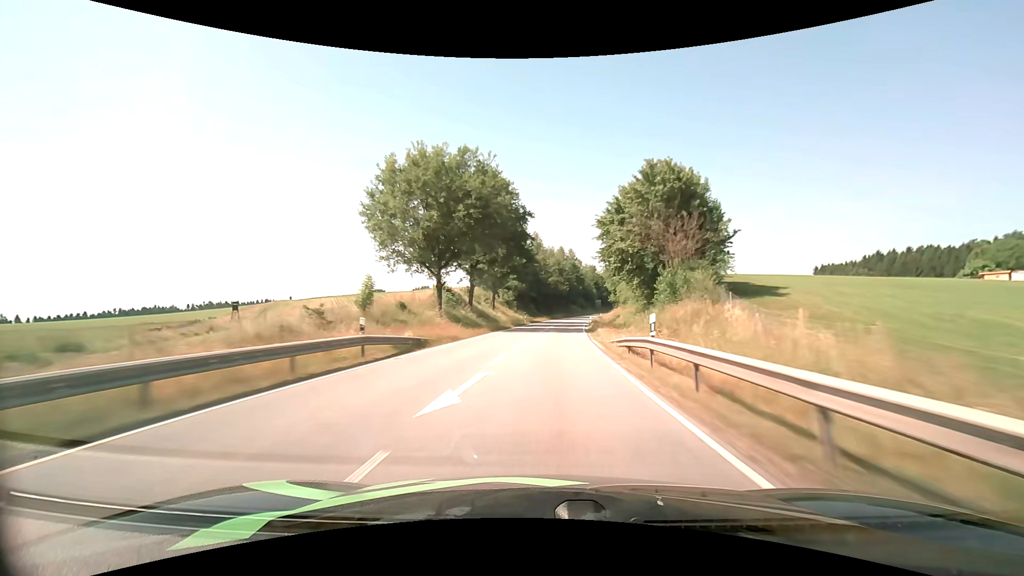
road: primary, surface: asphalt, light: Day
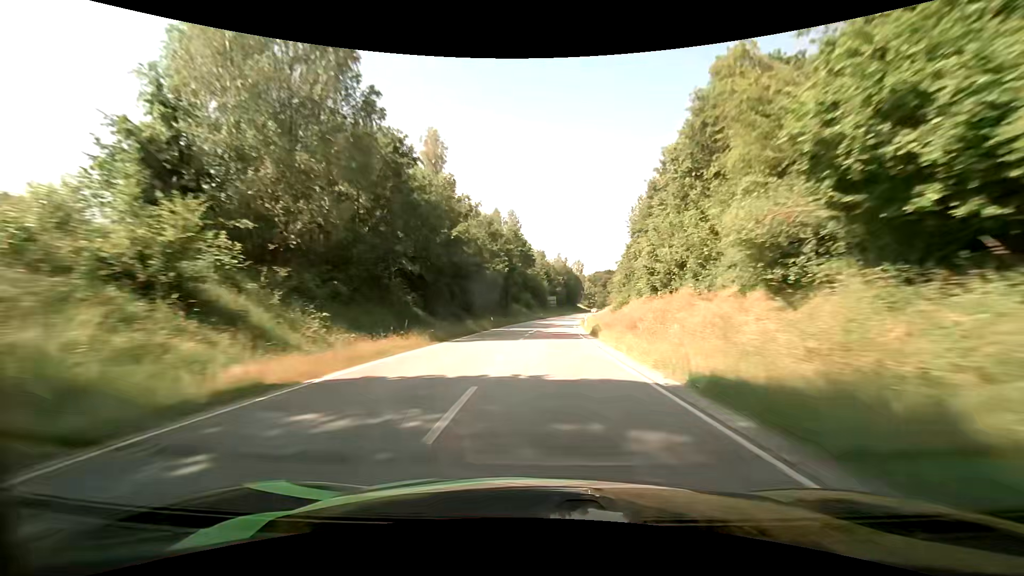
(+4.1, +67.9) m; +7°
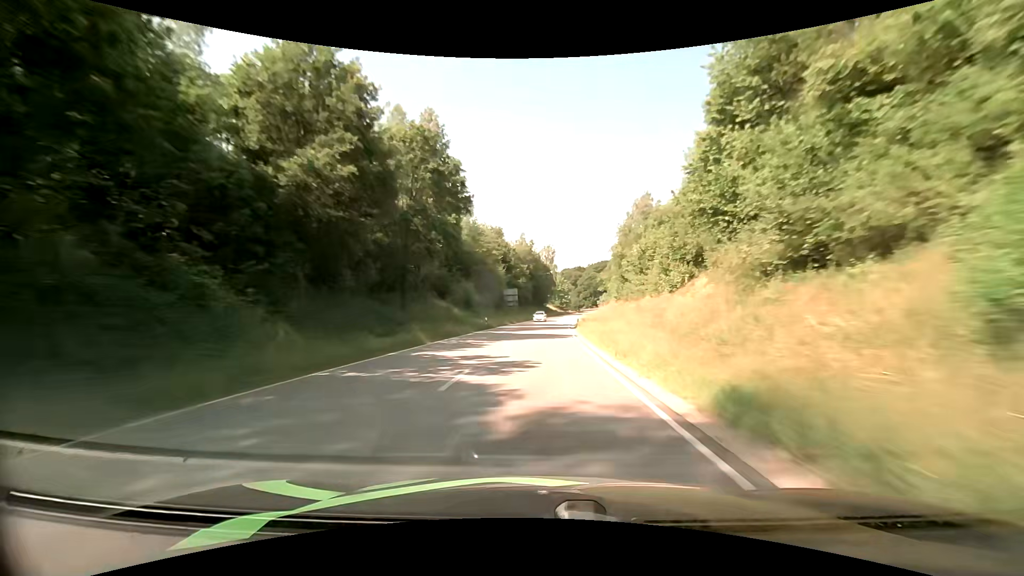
(+2.1, +51.1) m; +4°
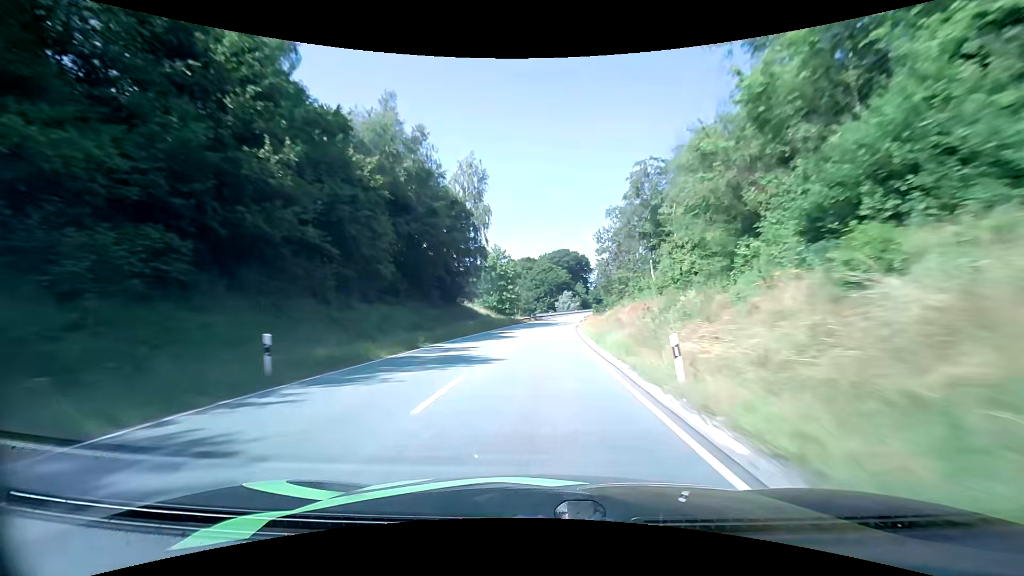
(+4.9, +84.7) m; +7°
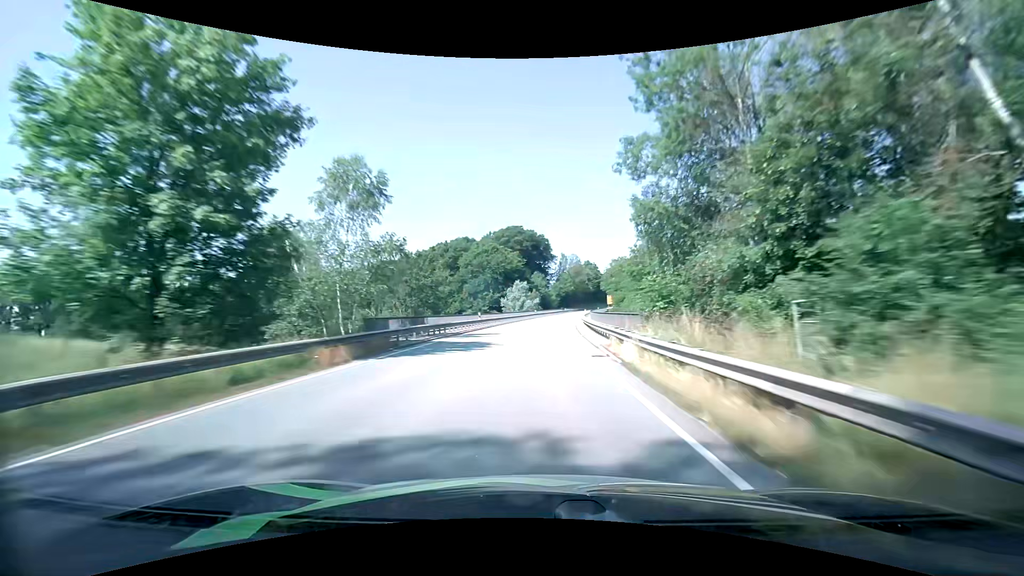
(+3.3, +66.9) m; +5°
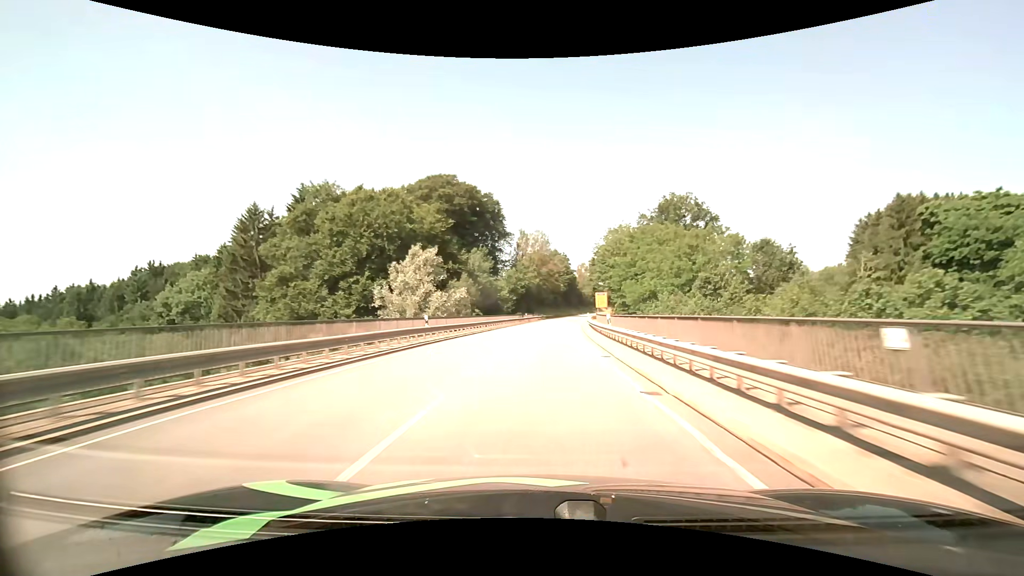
(+3.2, +66.0) m; +5°
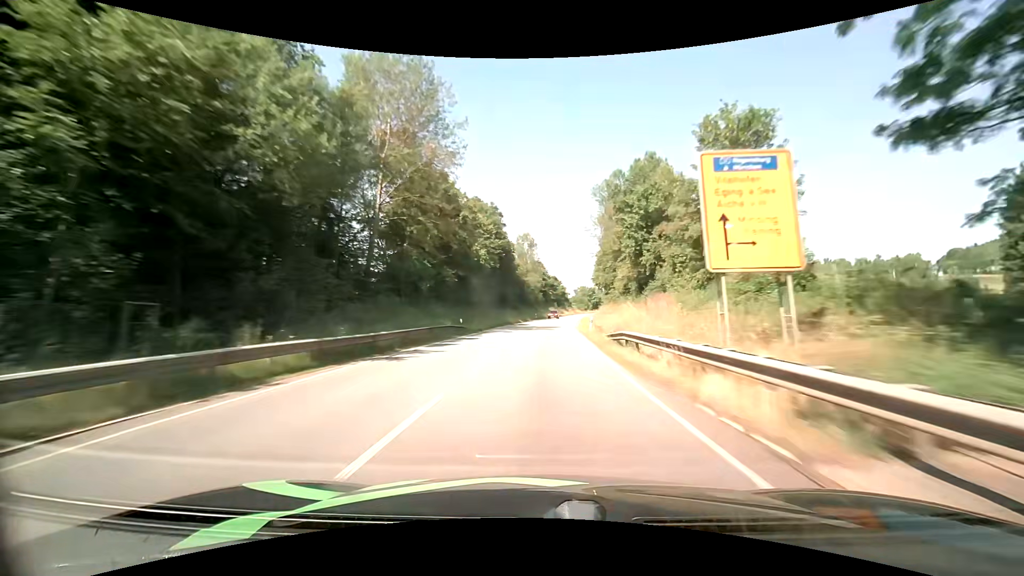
(+5.4, +83.0) m; +7°
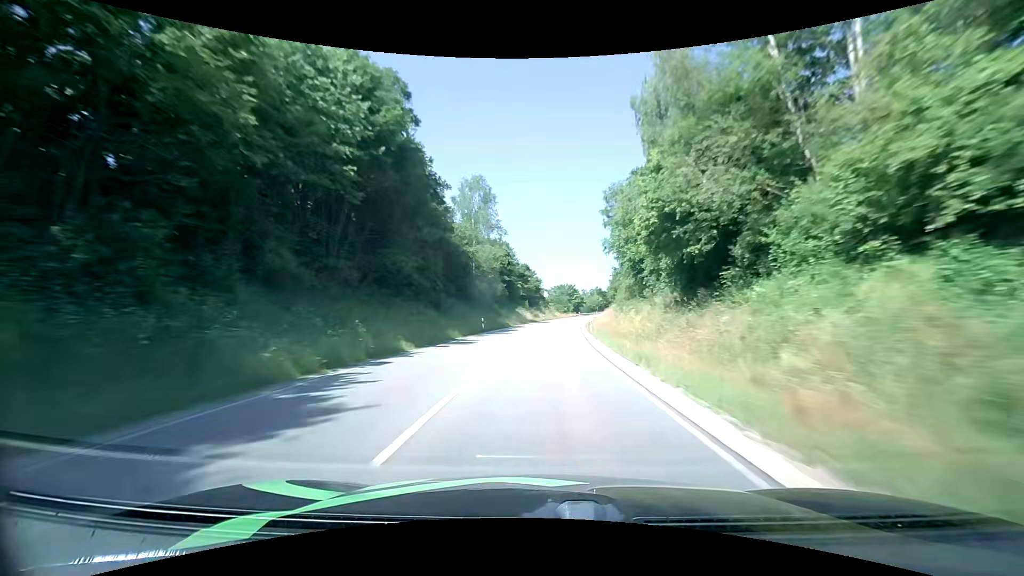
(+1.6, +49.9) m; +3°
(0, +10) (0, +20) (+1, +30) (+1, +40) (+2, +50) (+3, +60) (+4, +70) (+5, +80) (+6, +90) (+8, +100) m
